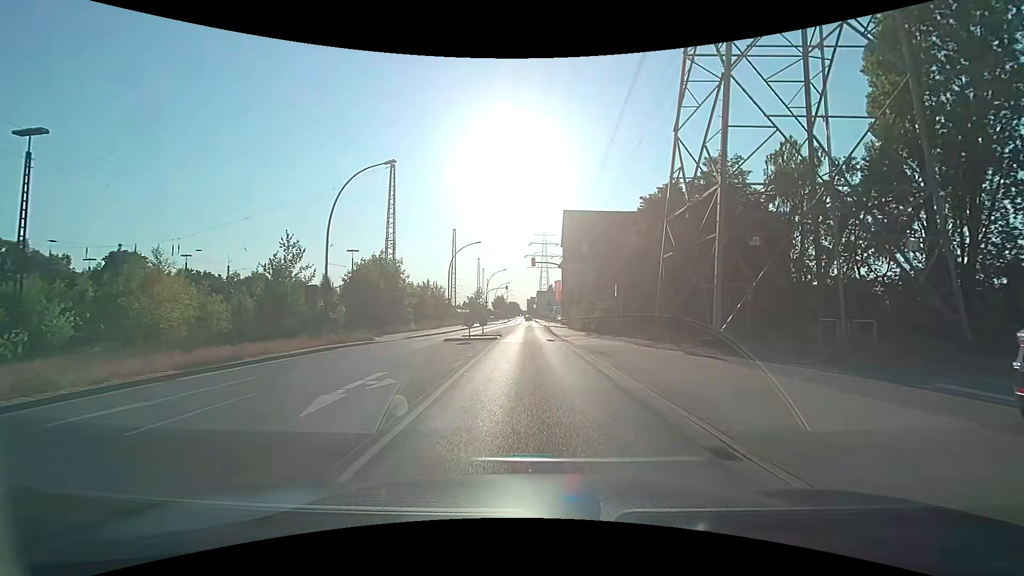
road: secondary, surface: asphalt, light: Day
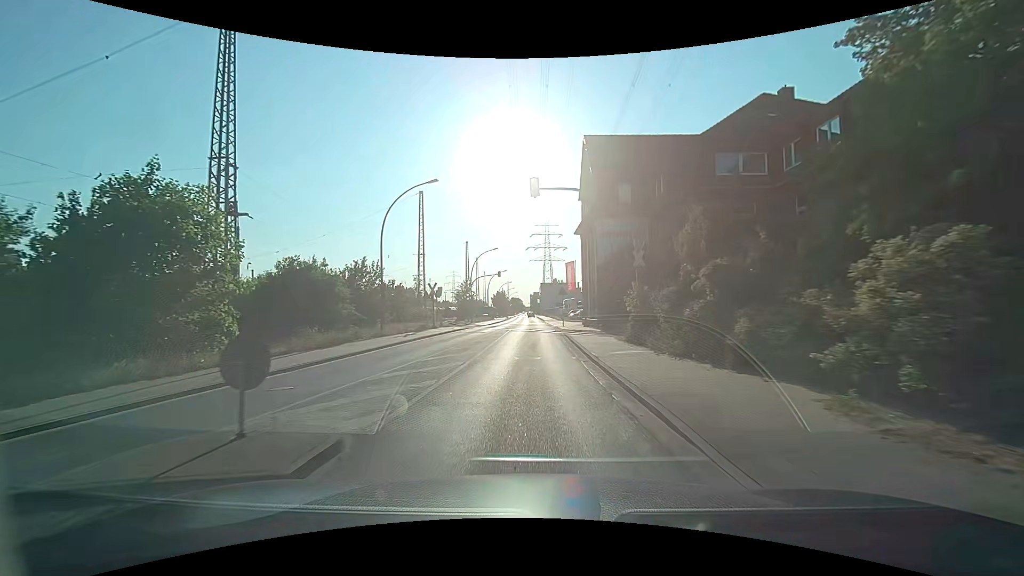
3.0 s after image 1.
(+0.1, +27.0) m; 0°
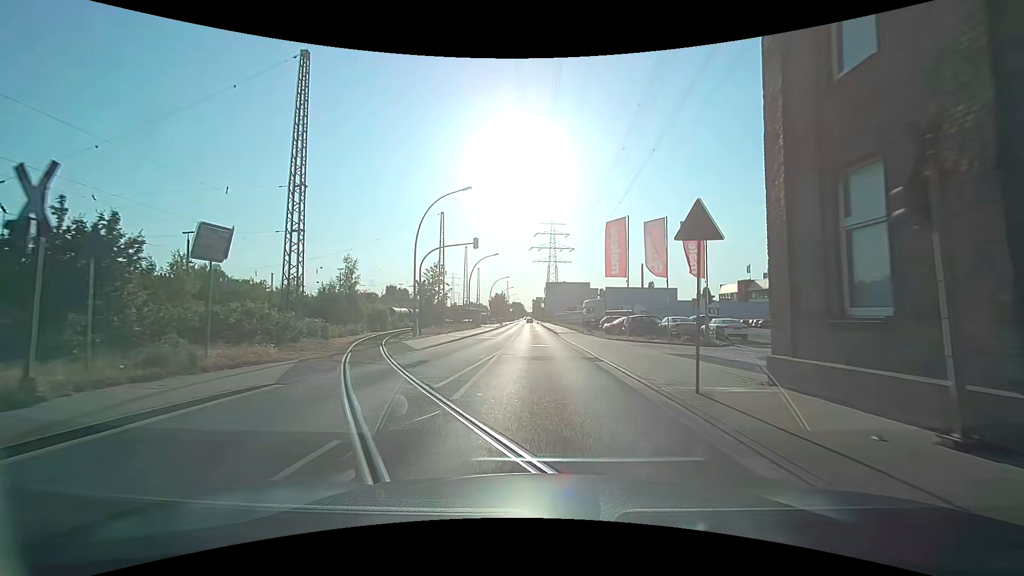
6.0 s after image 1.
(-0.5, +34.1) m; -1°
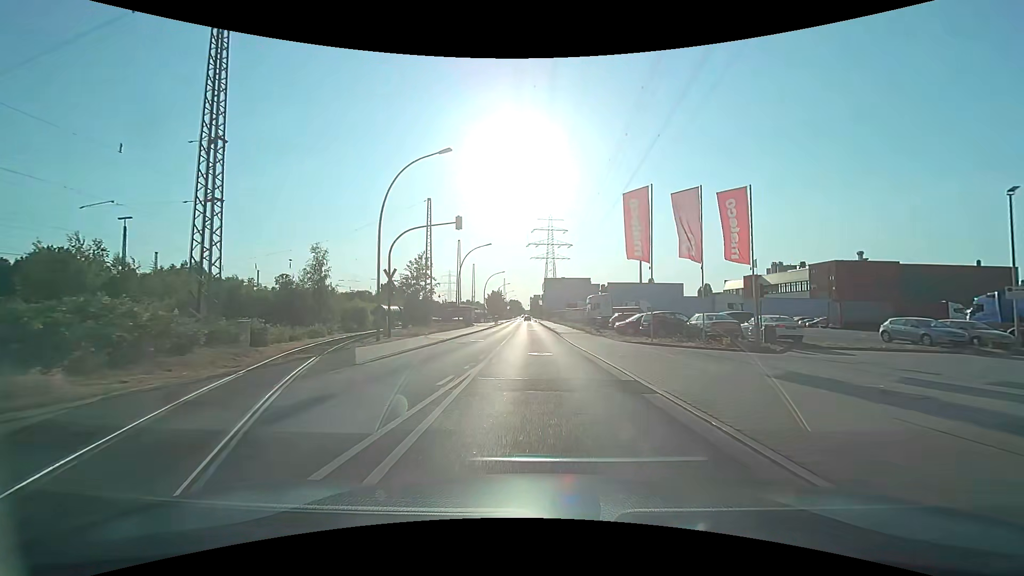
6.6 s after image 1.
(0.0, +7.2) m; 0°
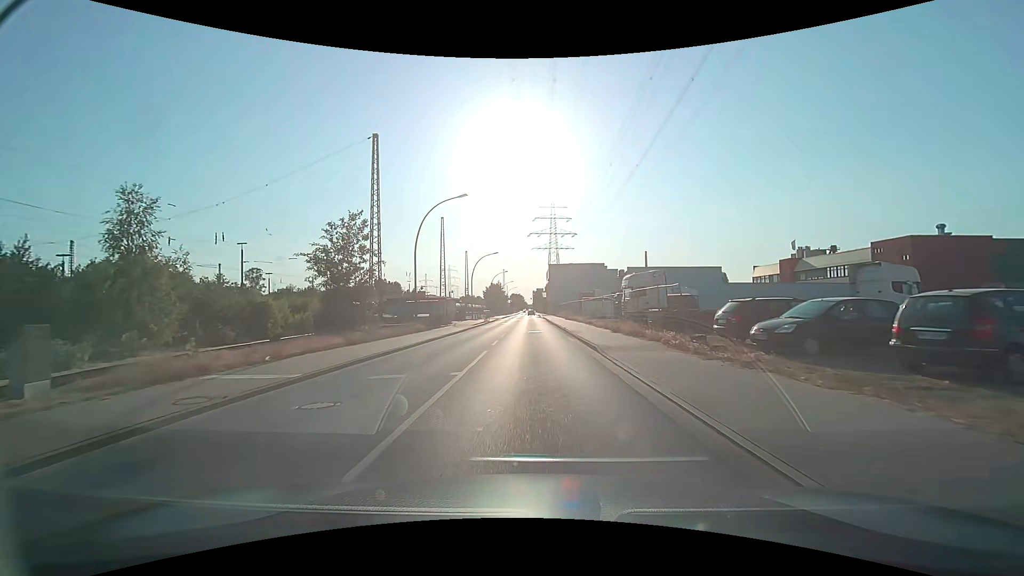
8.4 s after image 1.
(+0.1, +22.1) m; 0°
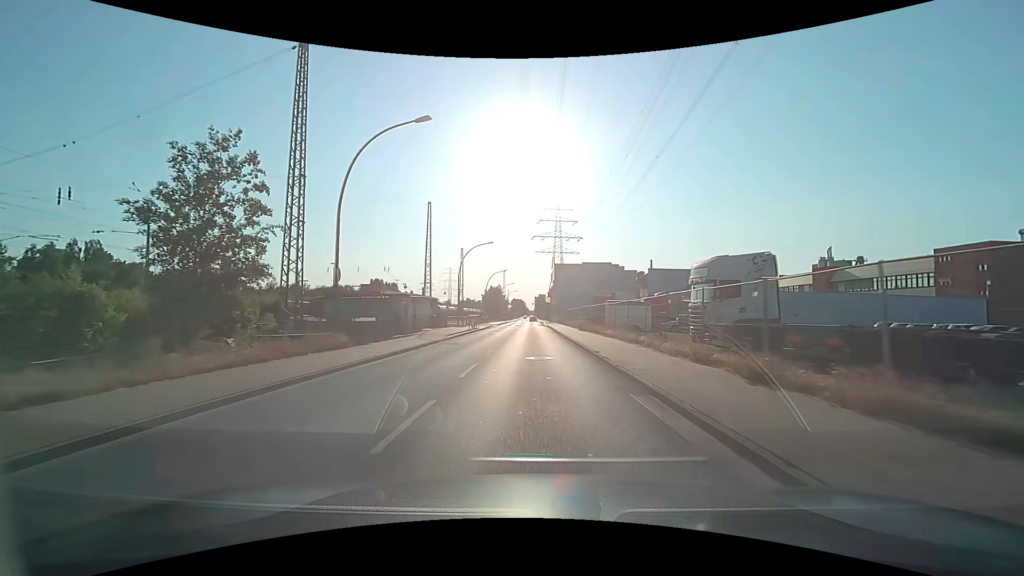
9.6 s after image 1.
(-0.1, +15.0) m; 0°
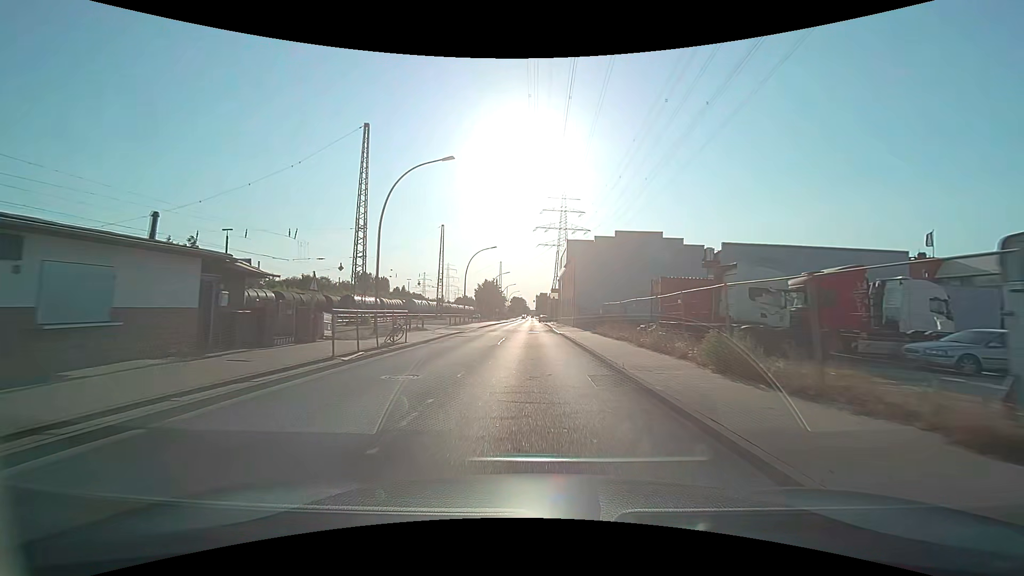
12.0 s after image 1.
(0.0, +30.3) m; 0°
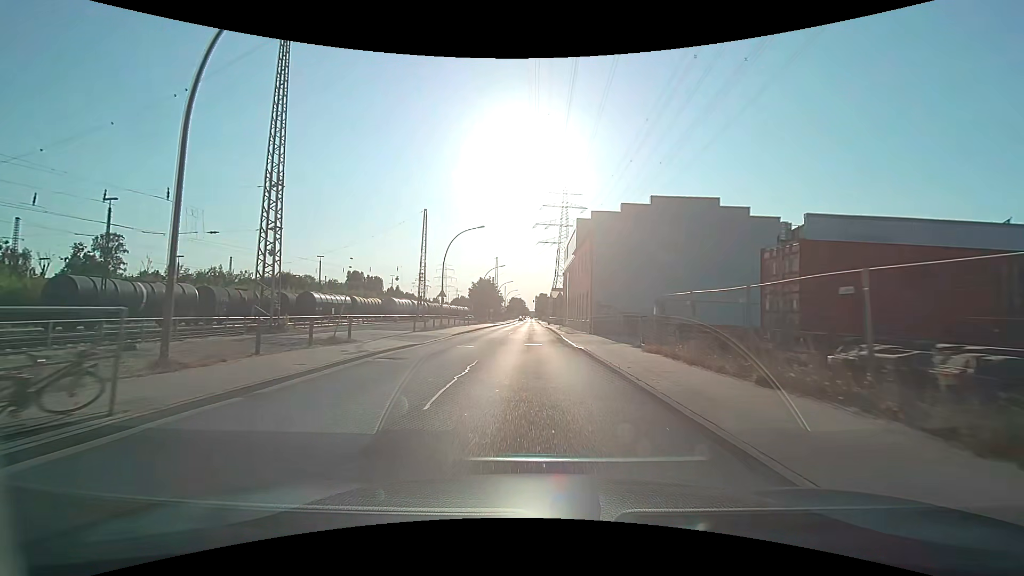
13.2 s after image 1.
(-0.1, +15.3) m; 0°
(0, +10) (0, +20) (0, +30) (0, +40) (0, +50) (0, +60) (0, +70) (0, +80) (0, +90) (0, +100) m
